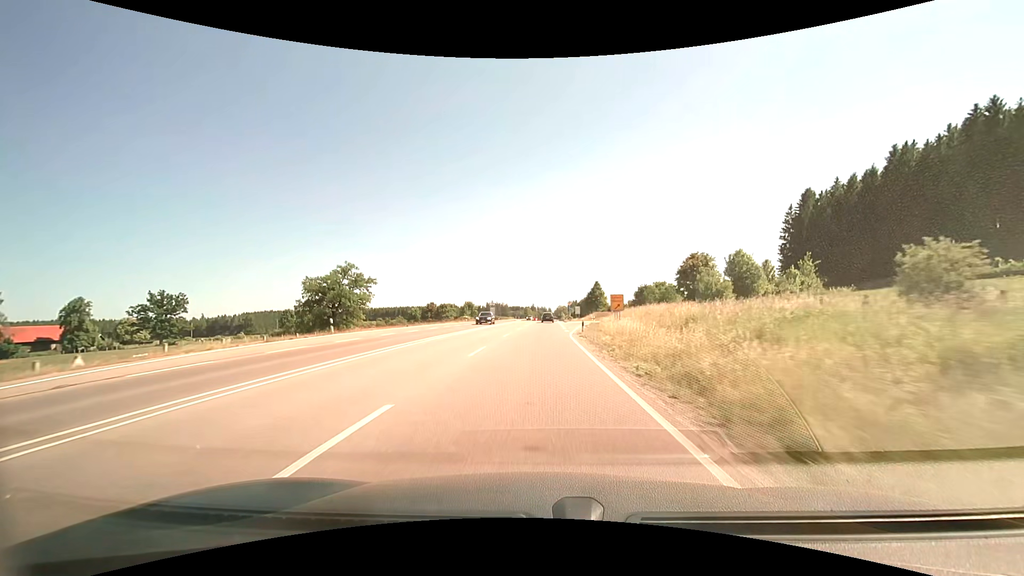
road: primary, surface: asphalt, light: Day
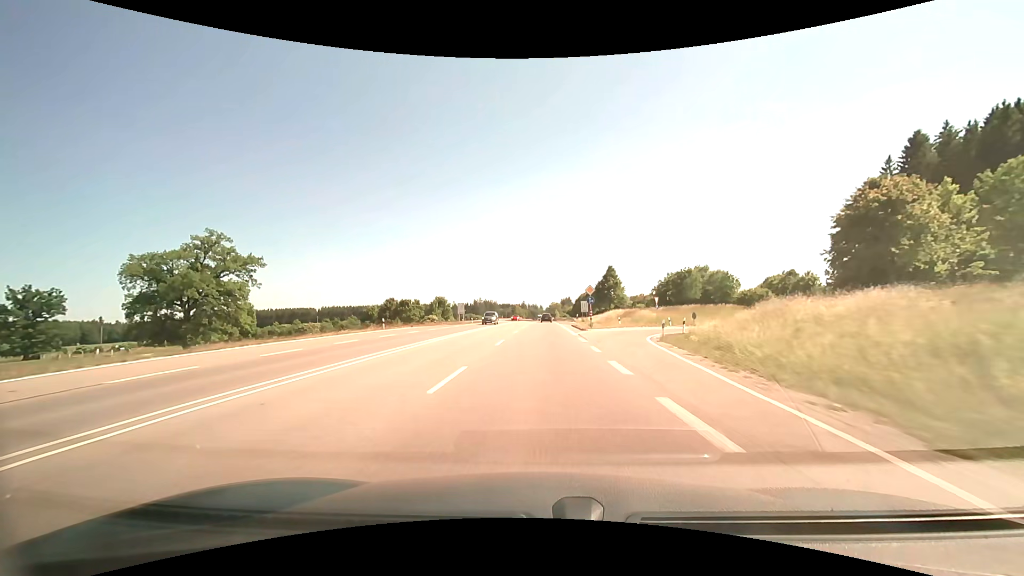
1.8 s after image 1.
(+0.3, +42.4) m; +2°
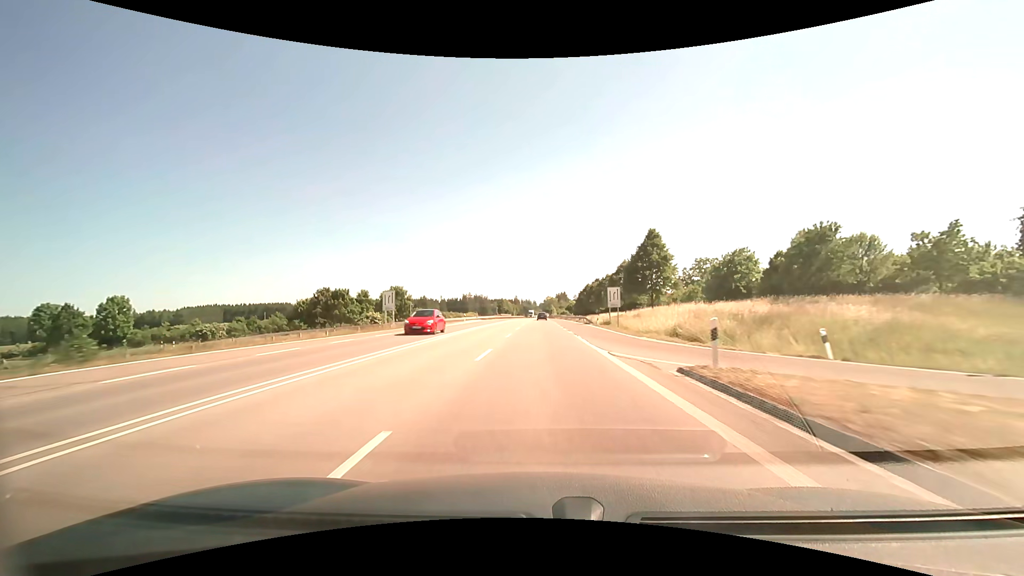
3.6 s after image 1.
(+0.9, +42.3) m; +2°
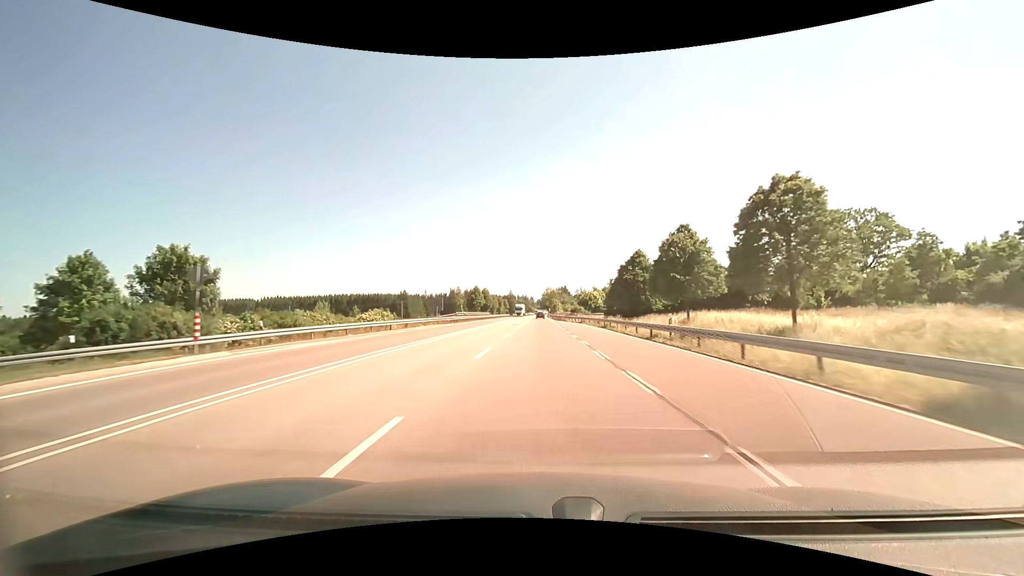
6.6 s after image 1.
(-1.2, +70.8) m; -1°
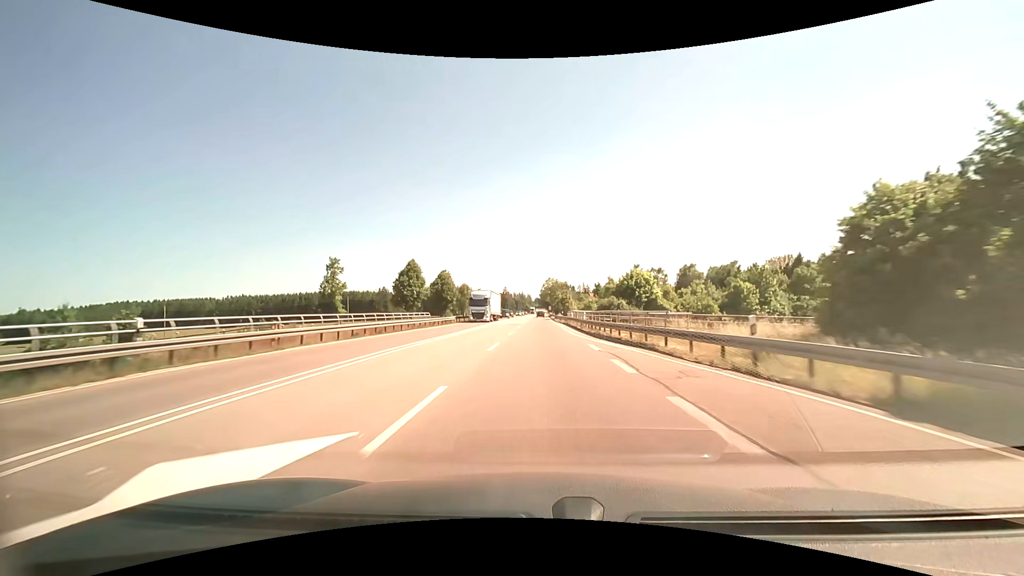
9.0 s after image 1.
(+0.3, +57.2) m; +1°
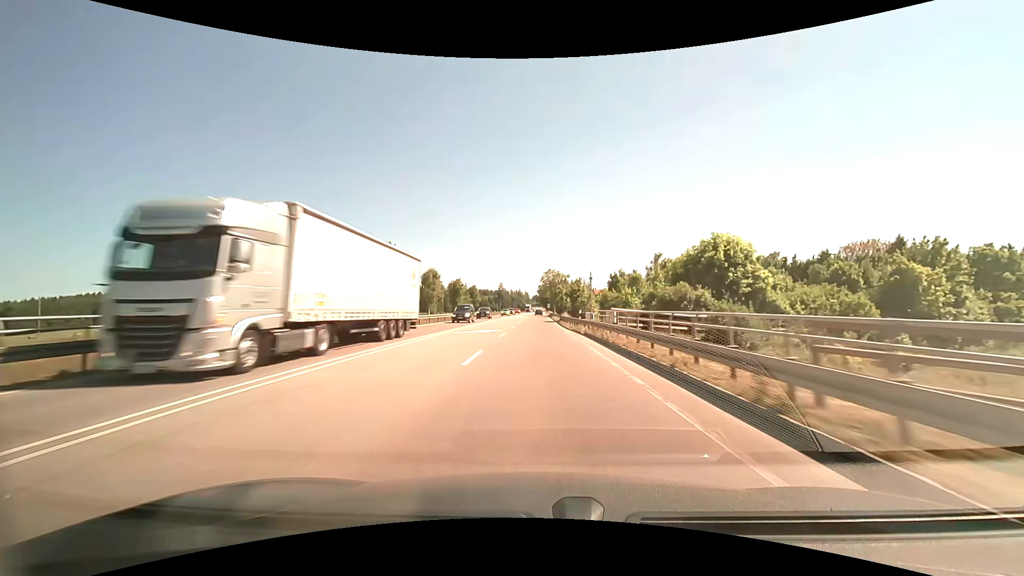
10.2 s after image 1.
(-0.5, +28.8) m; -2°
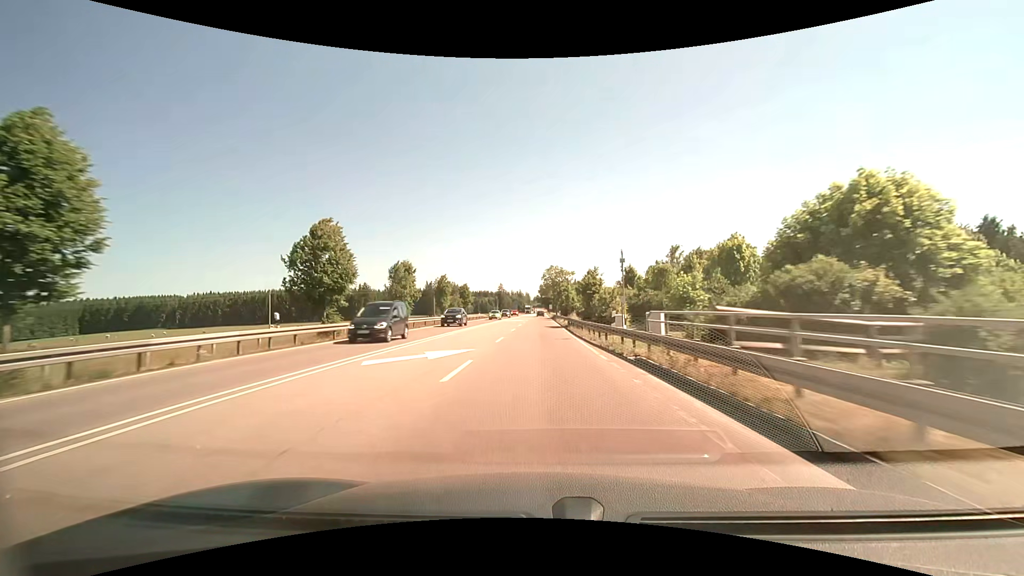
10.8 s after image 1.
(0.0, +14.5) m; 0°
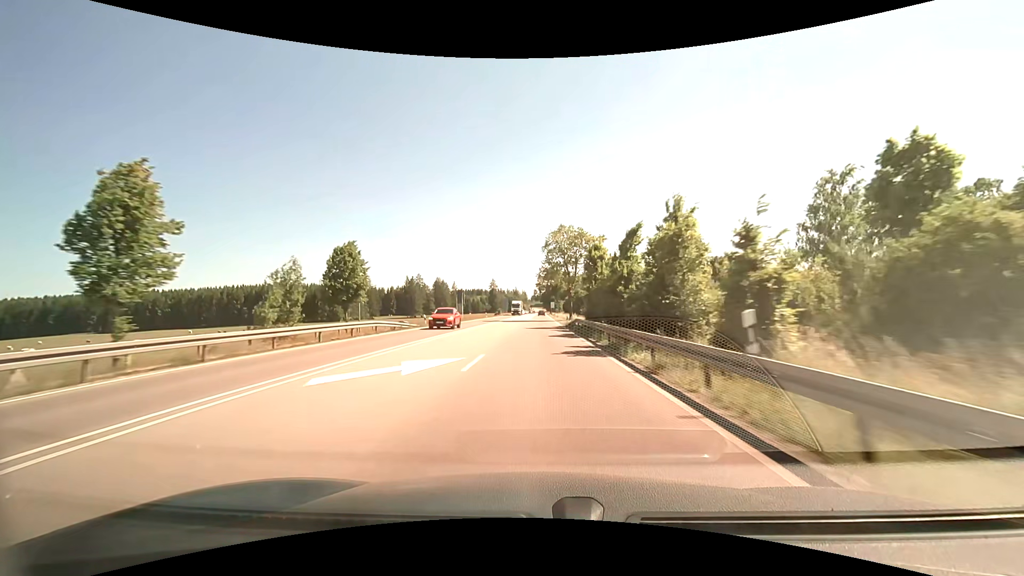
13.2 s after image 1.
(+1.7, +58.2) m; +2°
(0, +10) (0, +20) (0, +30) (0, +40) (0, +50) (0, +60) (0, +70) (+1, +80) (+1, +90) (+1, +100) m
